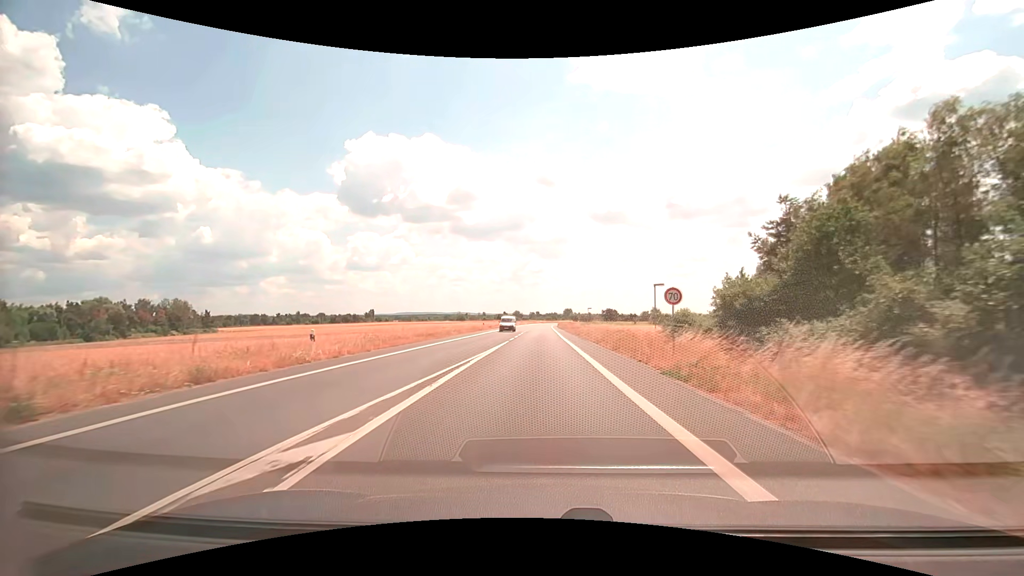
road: primary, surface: asphalt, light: Day
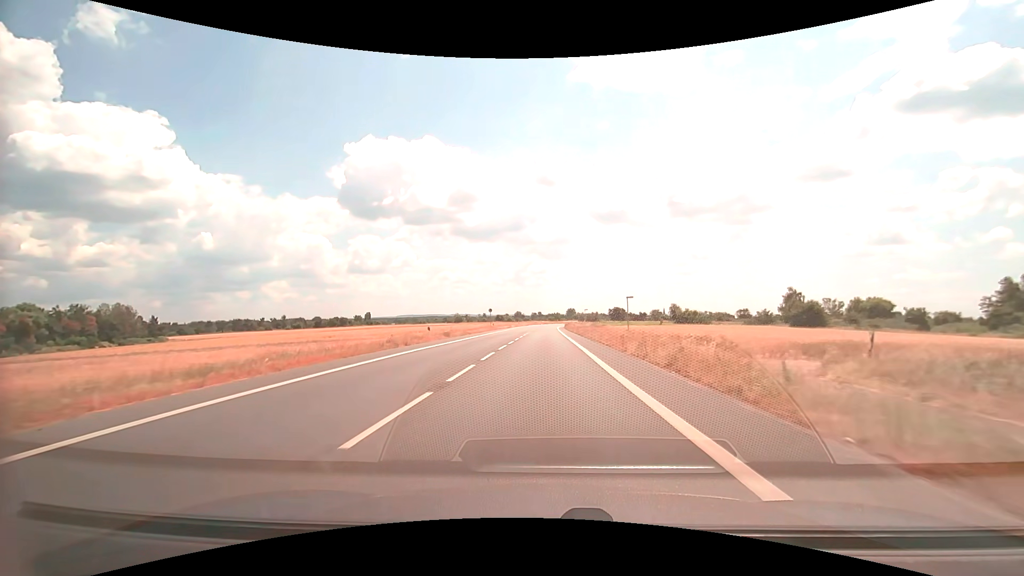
(-0.1, +35.8) m; 0°
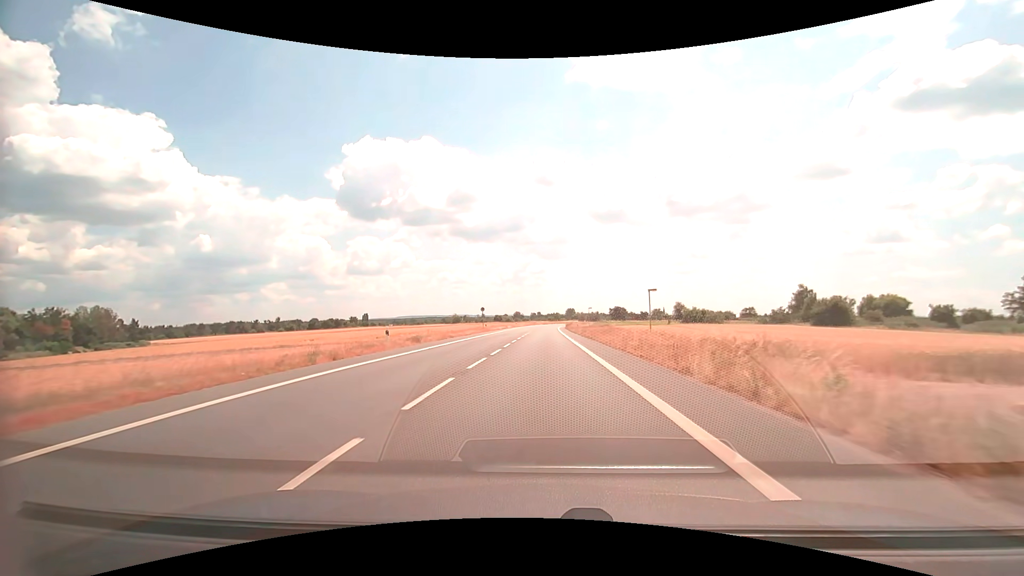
(0.0, +9.6) m; 0°
(0, +10) (0, +20) (0, +30) (0, +40) (0, +50) (0, +60) (0, +70) (+1, +80) (+1, +90) (+1, +100) m
